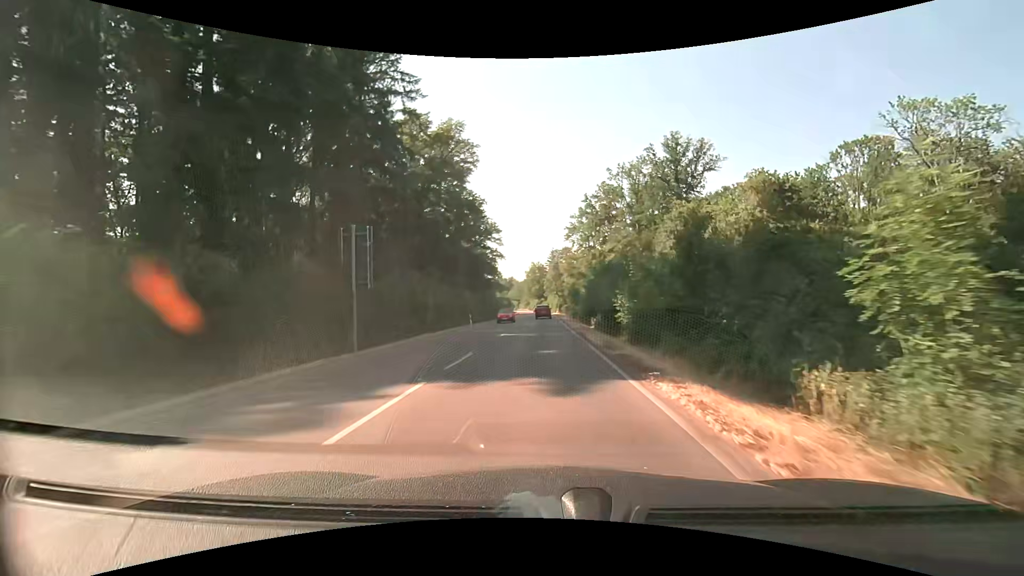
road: secondary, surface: asphalt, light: Day
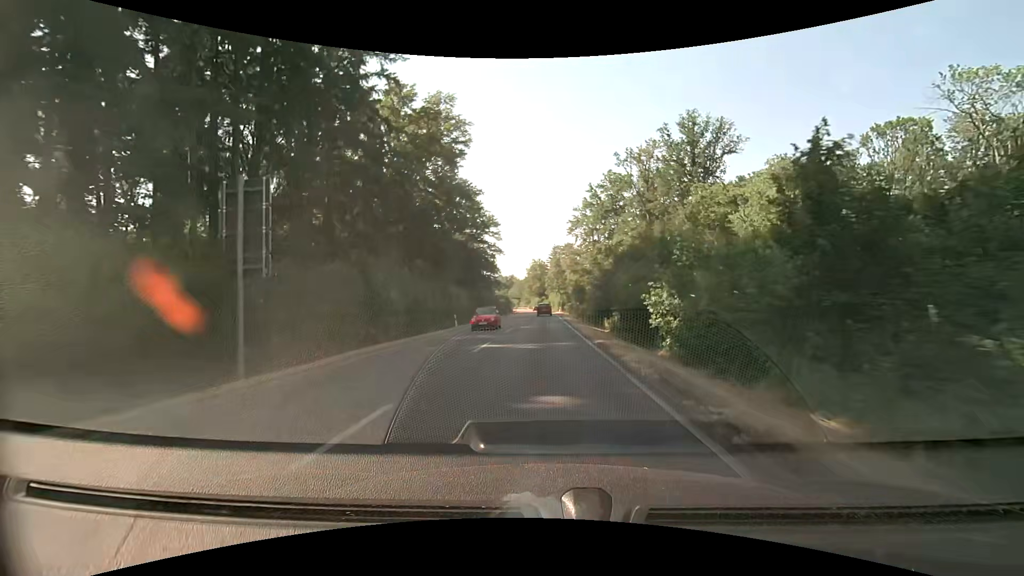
(0.0, +8.1) m; 0°
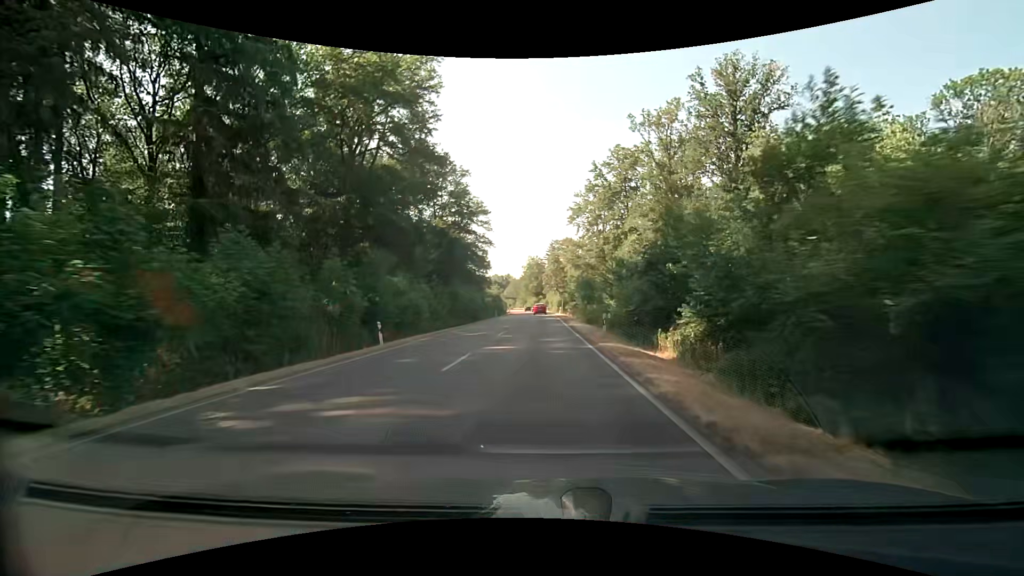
(+0.1, +16.4) m; 0°
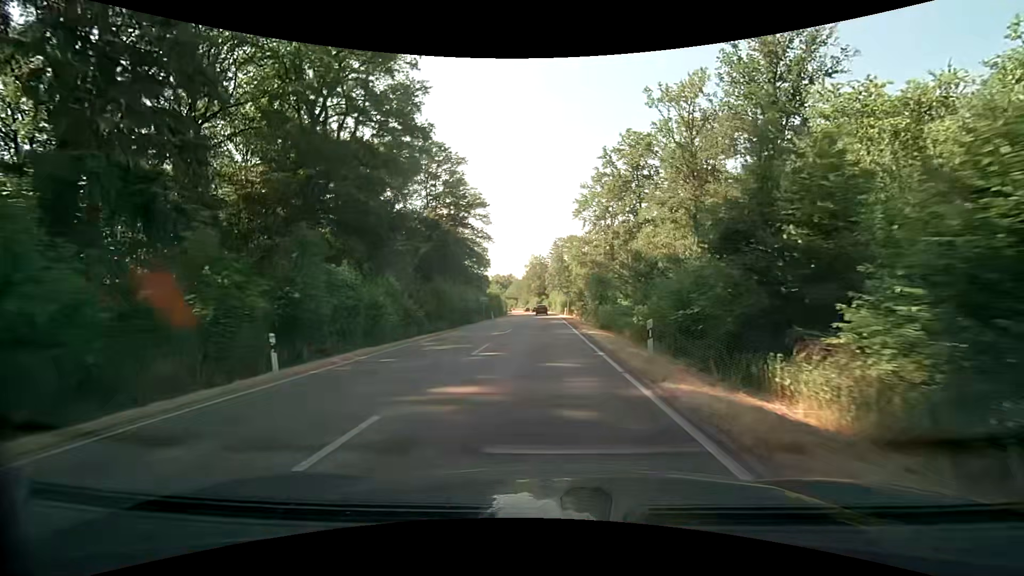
(0.0, +8.3) m; 0°
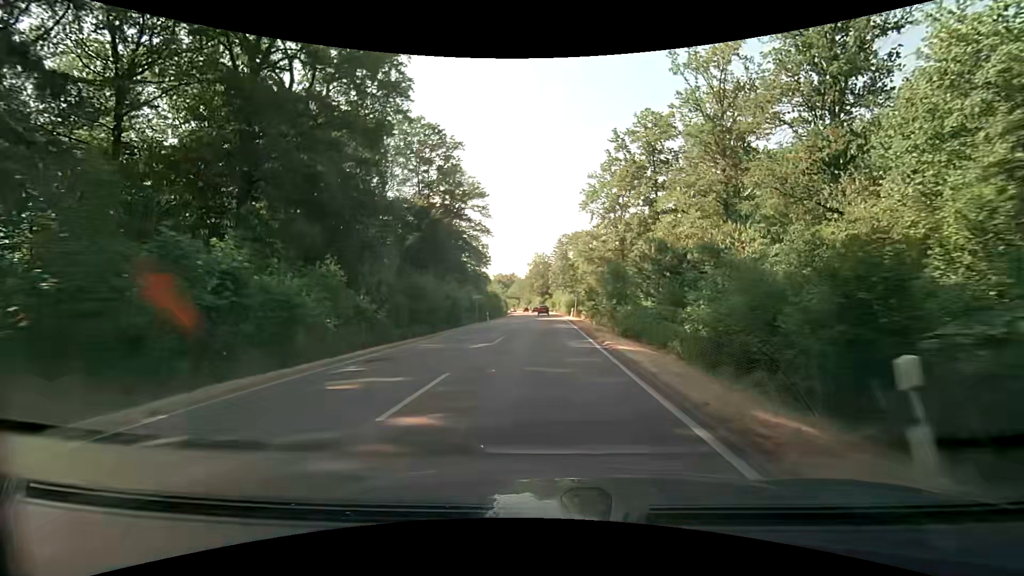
(0.0, +8.4) m; 0°
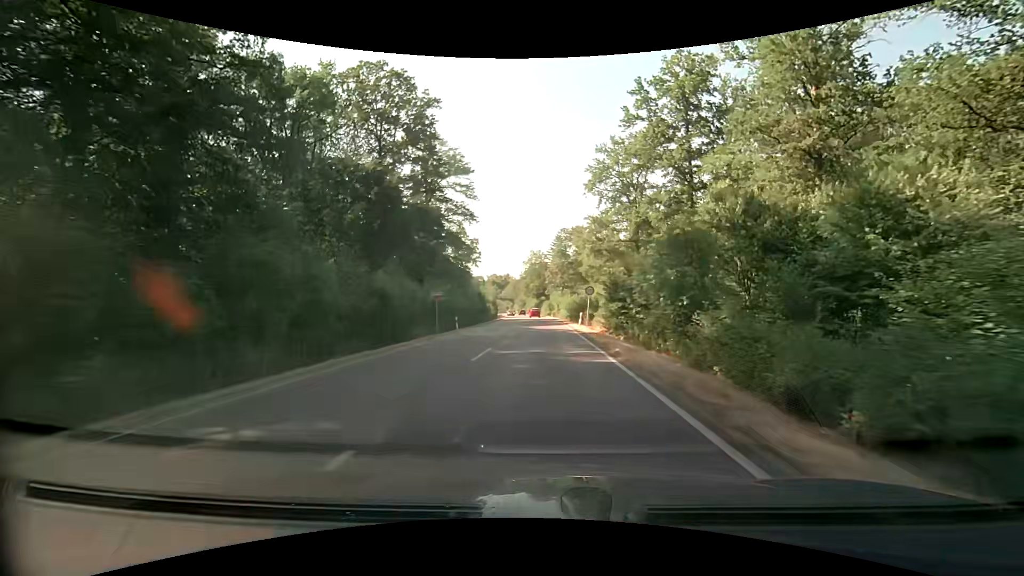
(-0.1, +17.3) m; 0°
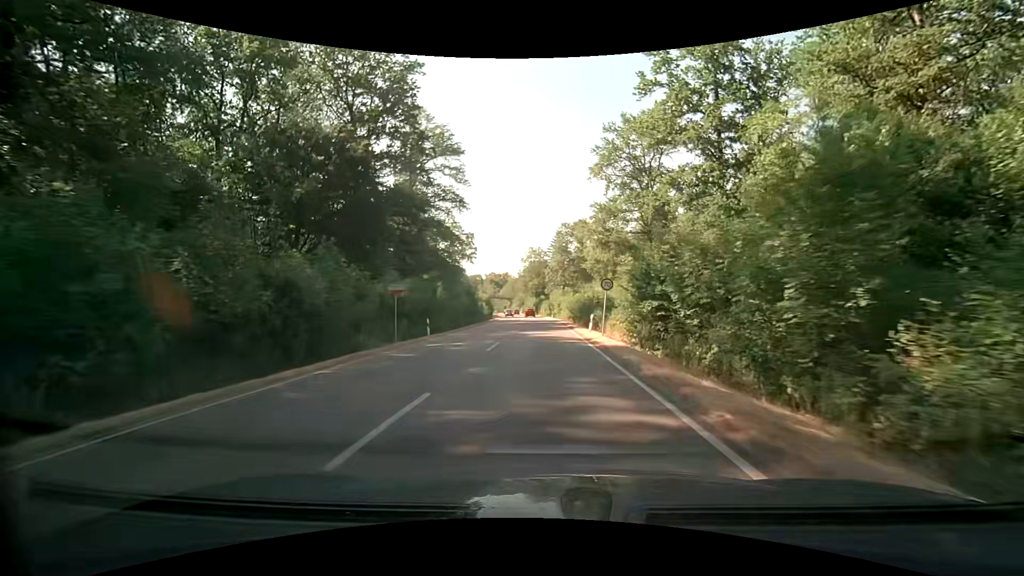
(0.0, +8.9) m; 0°
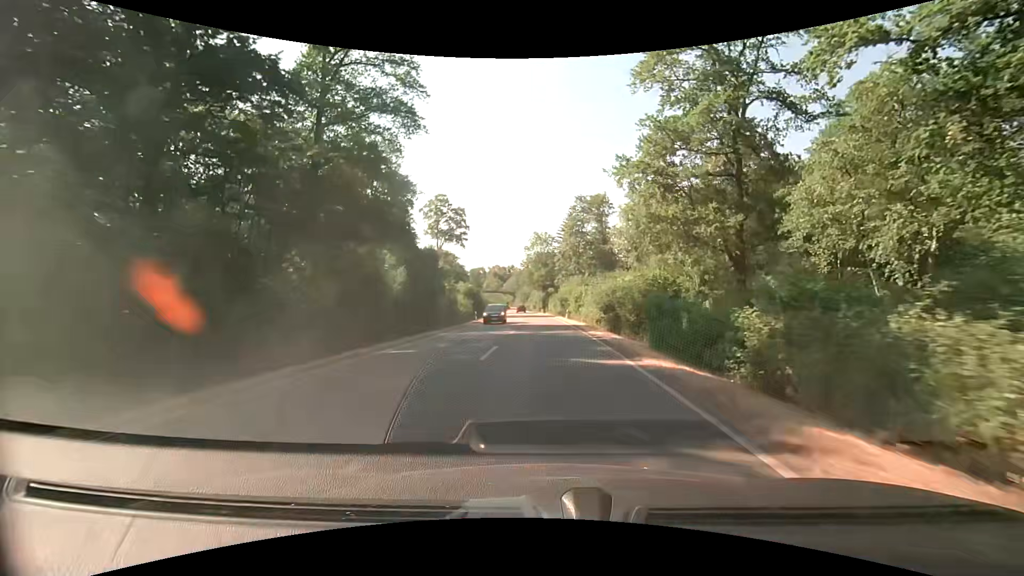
(+0.1, +27.7) m; 0°
(0, +10) (0, +20) (0, +30) (0, +40) (-1, +50) (-1, +60) (-2, +70) (-2, +80) (-3, +90) (-4, +100) m
